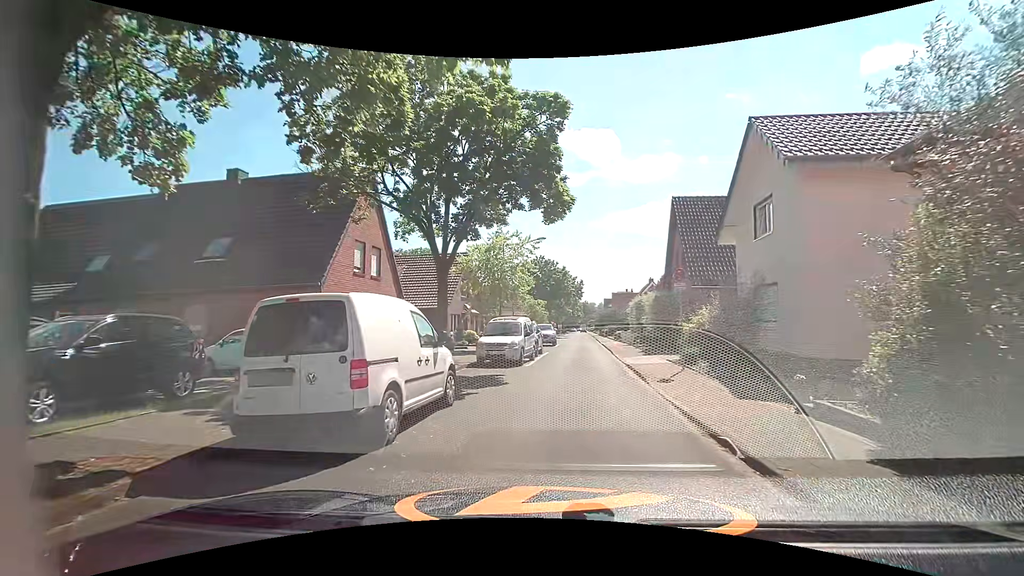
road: residential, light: Day
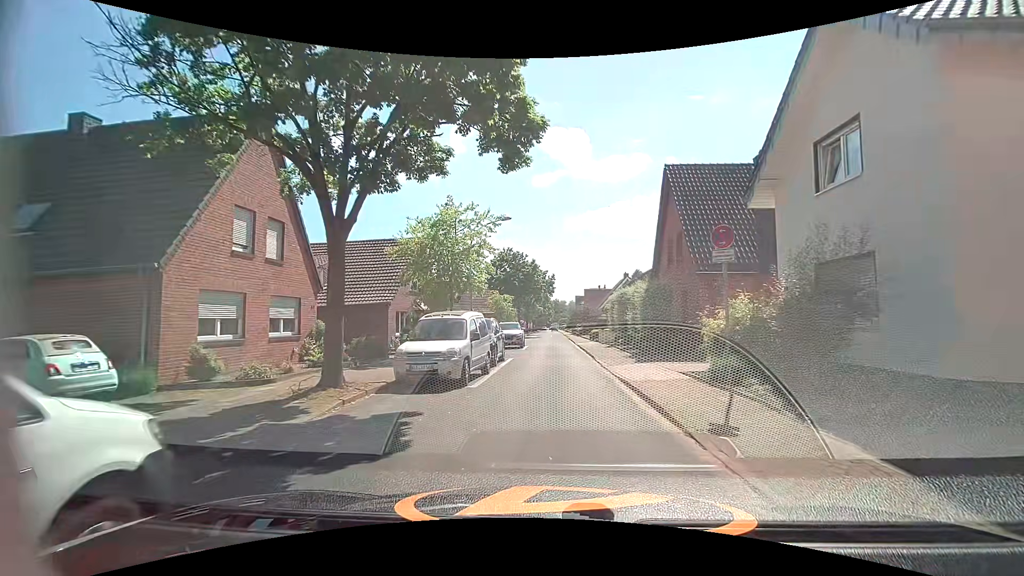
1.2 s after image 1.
(+0.3, +6.4) m; +4°
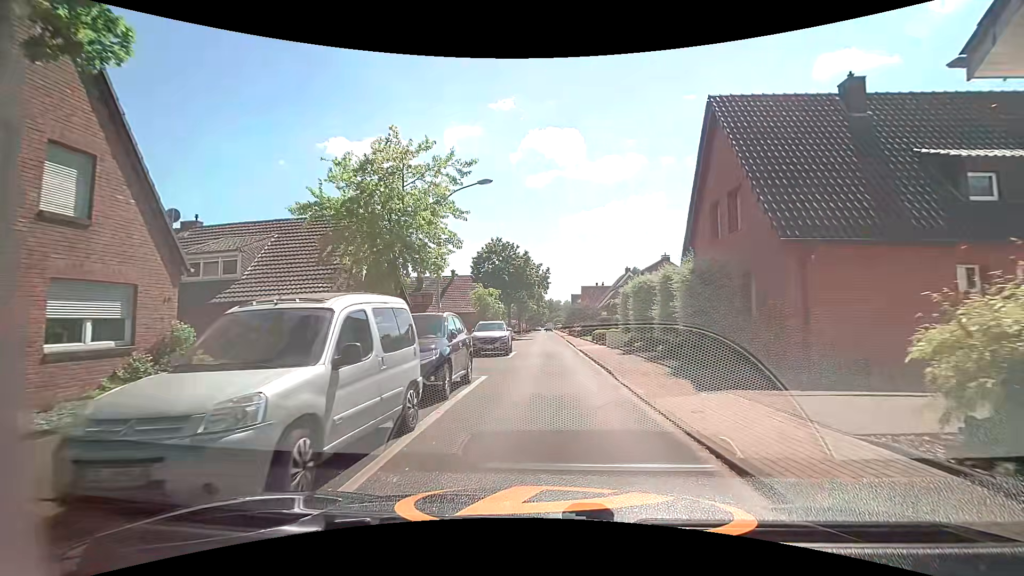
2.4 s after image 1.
(0.0, +7.7) m; -1°
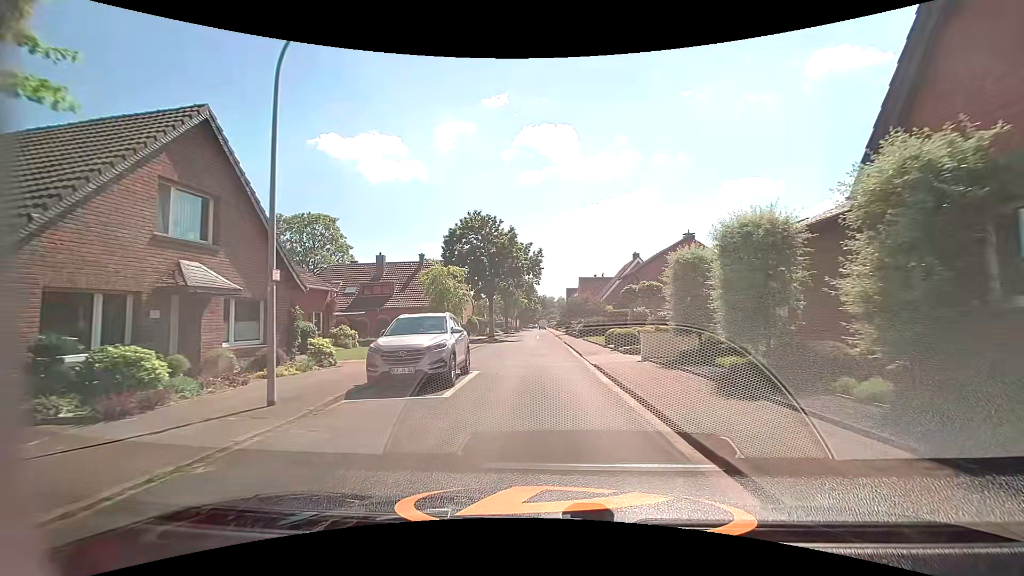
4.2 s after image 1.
(+0.3, +12.6) m; +3°
